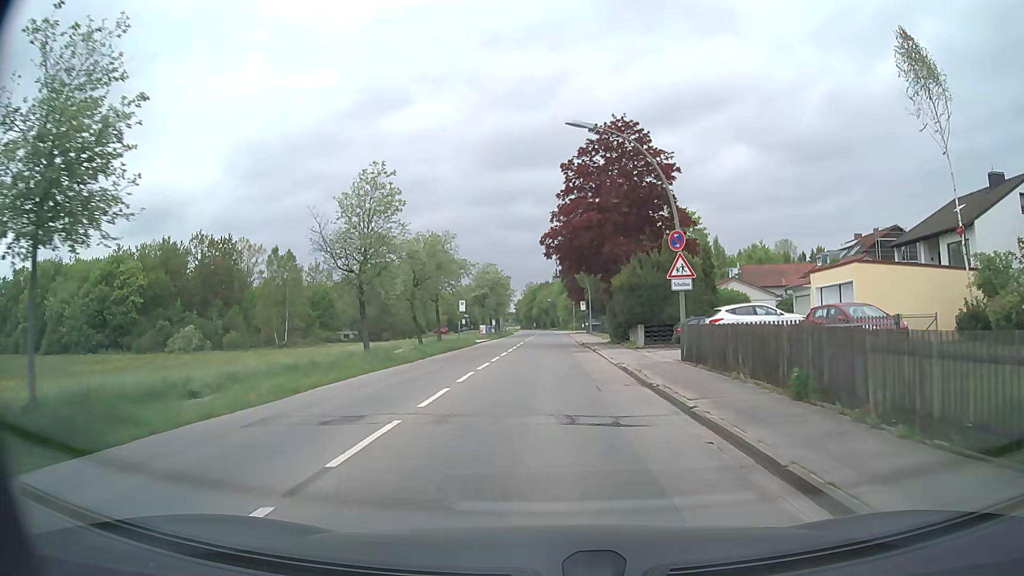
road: tertiary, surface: asphalt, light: Day
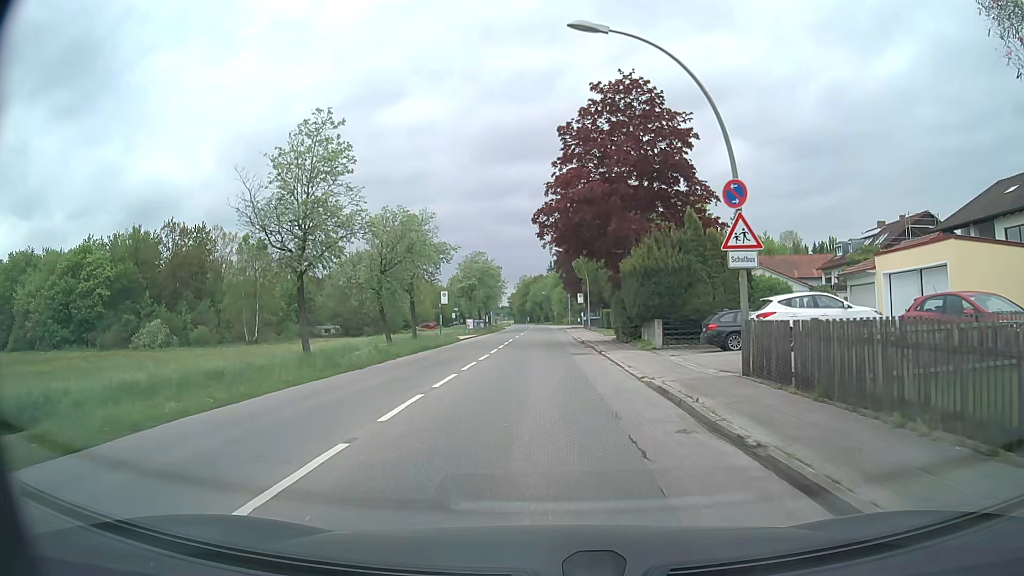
(+0.1, +6.8) m; +1°
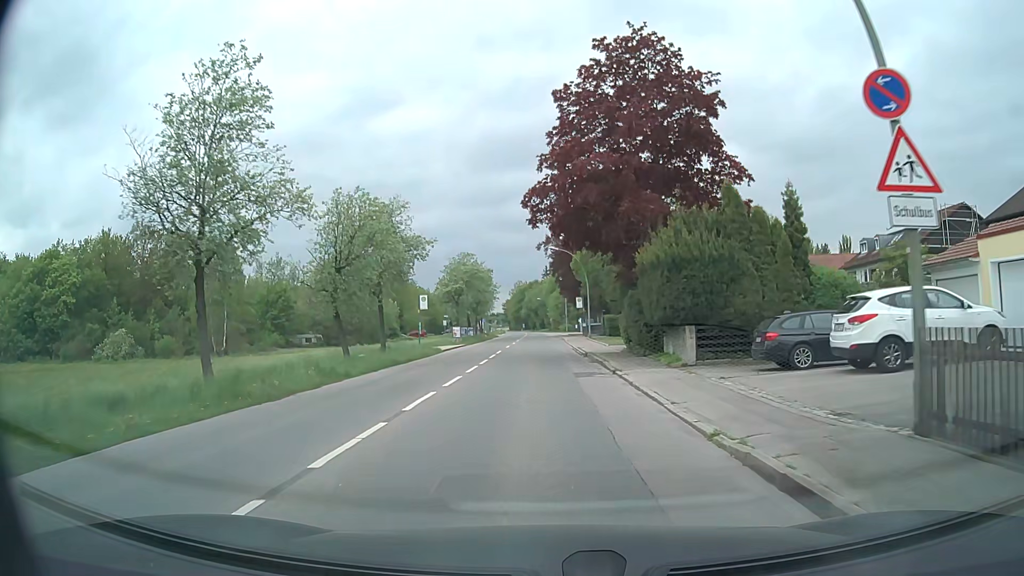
(+0.1, +6.7) m; +1°
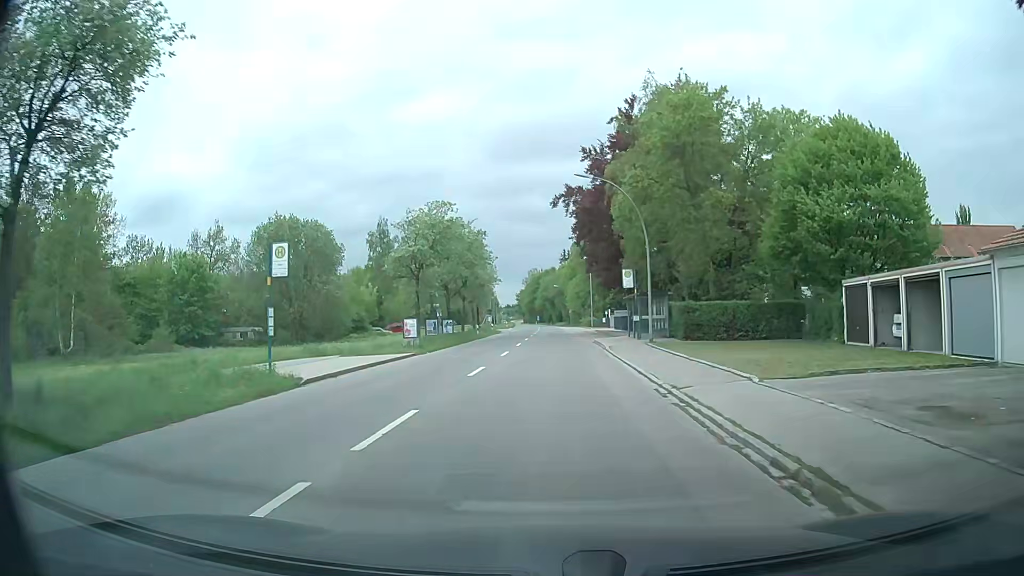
(-0.4, +26.2) m; -1°
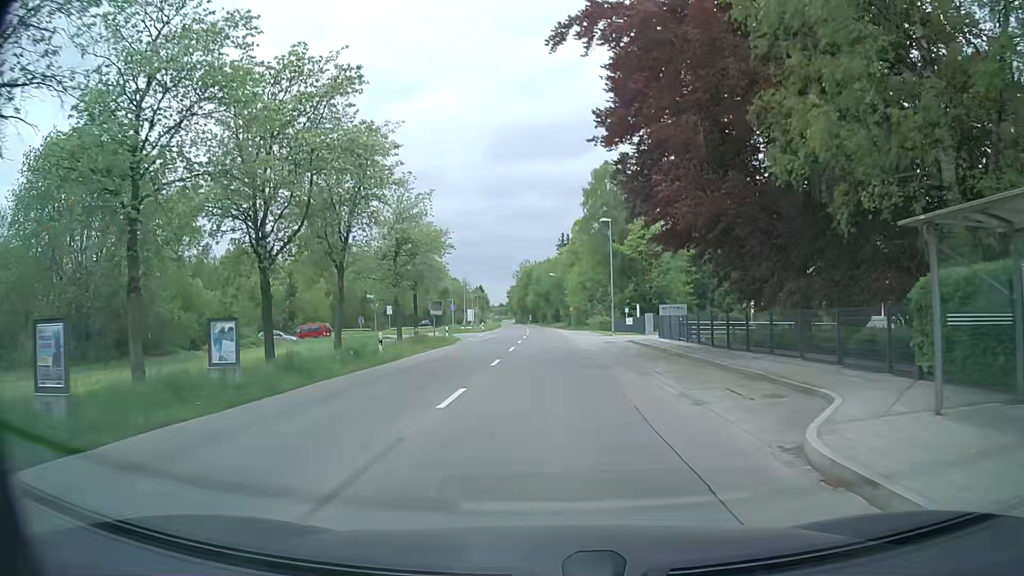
(-0.2, +32.3) m; 0°
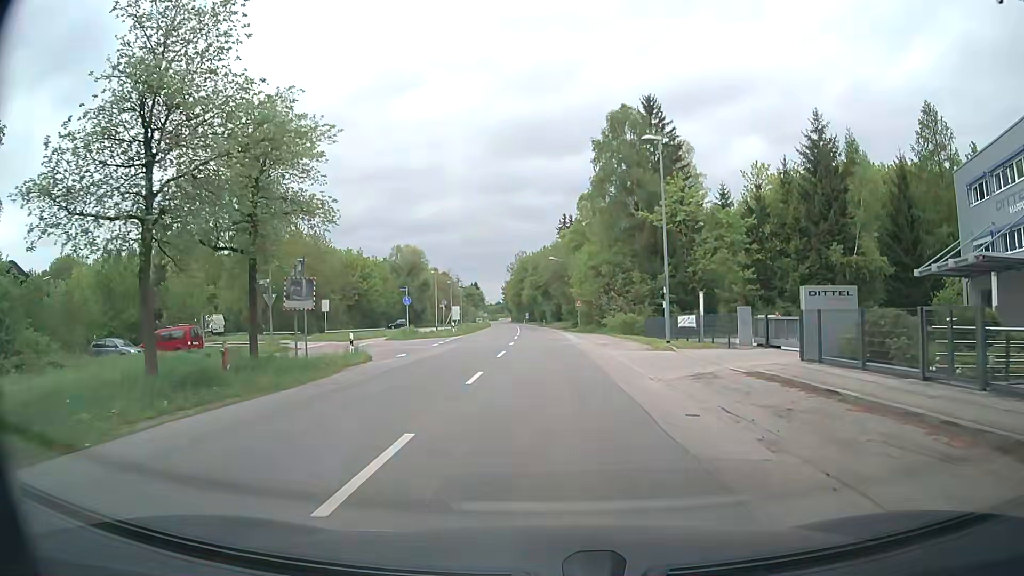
(-0.1, +23.2) m; 0°
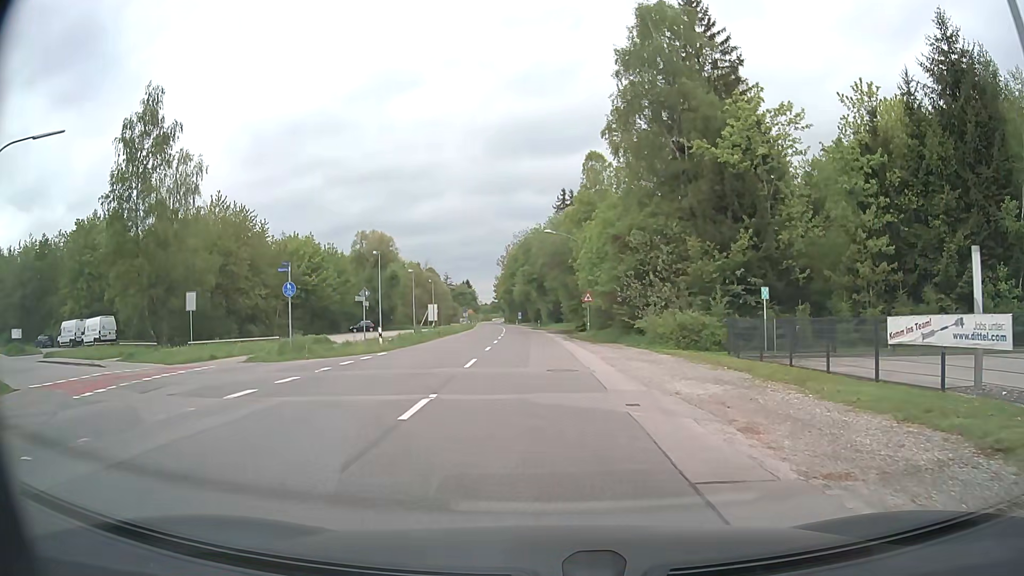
(+0.2, +22.3) m; 0°
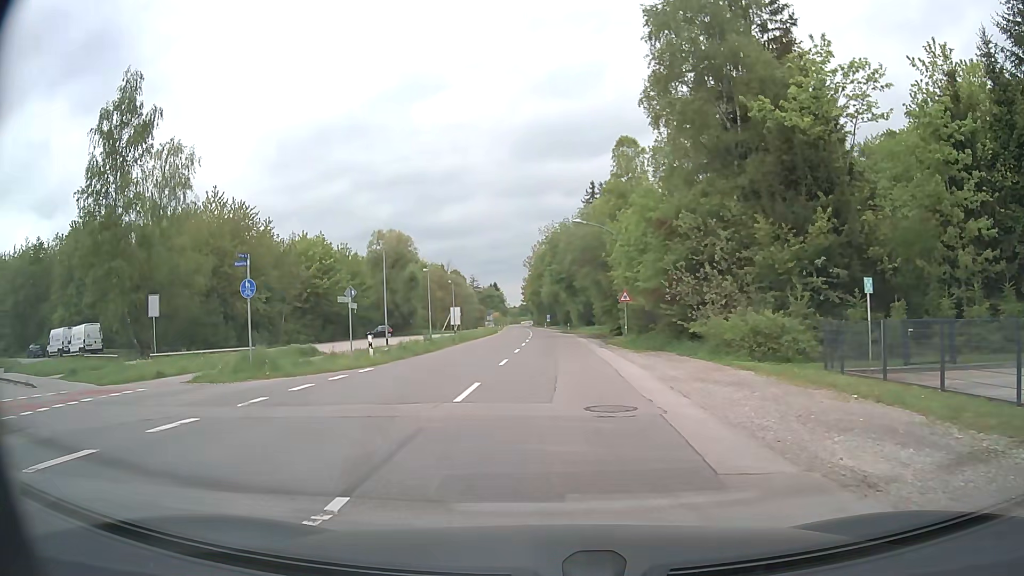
(0.0, +6.4) m; -2°
(-3, +9) (-12, +14) (-21, +18) (-30, +23) (-38, +28) (-47, +33) (-56, +38) (-65, +42) (-73, +47) (-82, +52) m
